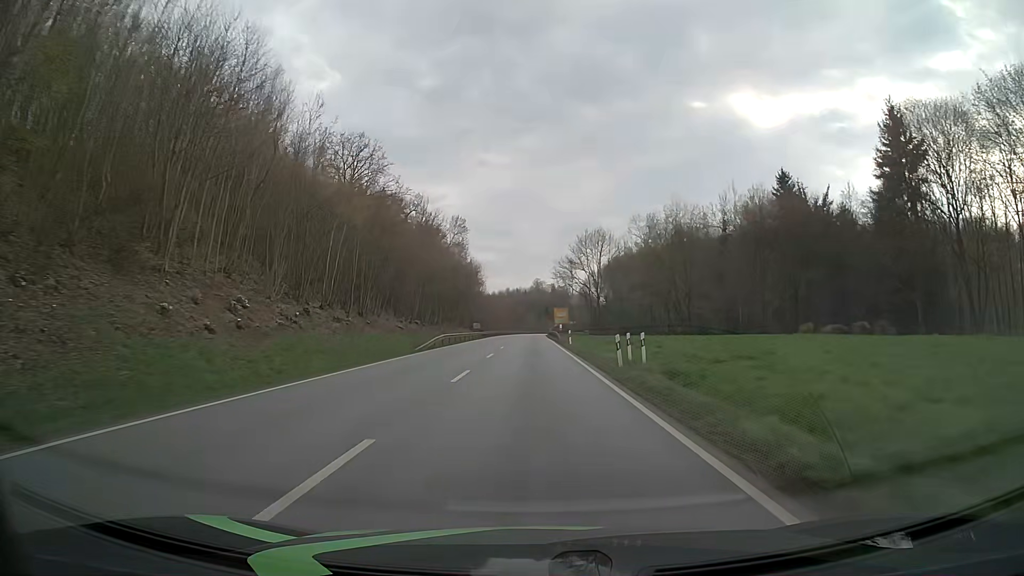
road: primary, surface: asphalt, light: Day
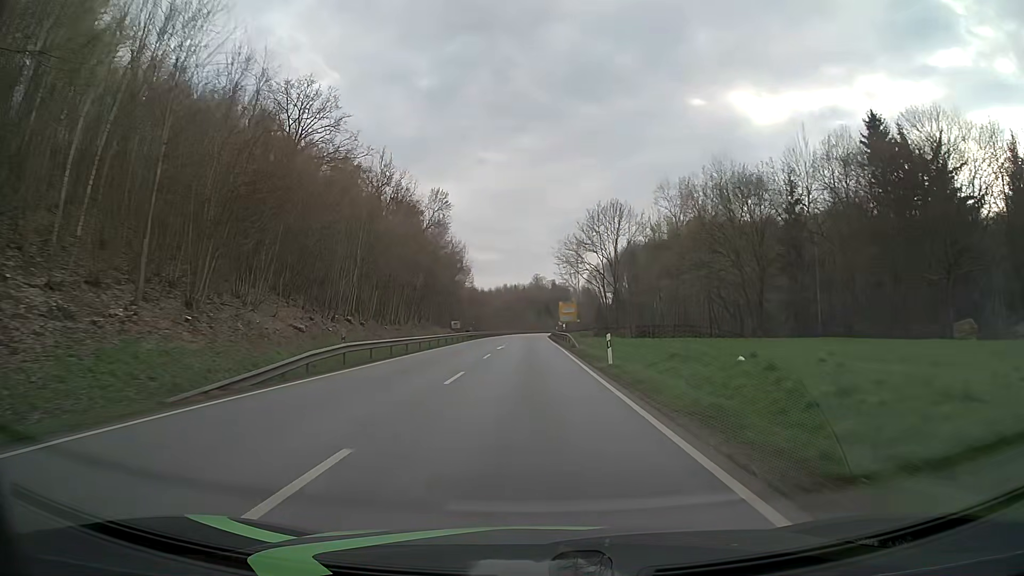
(+0.1, +25.1) m; 0°
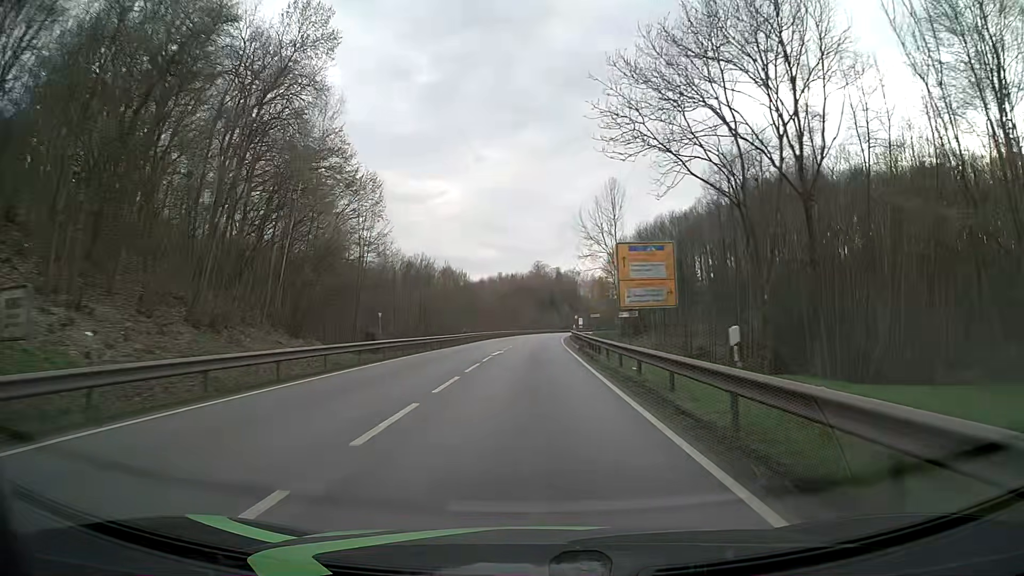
(-0.1, +62.8) m; 0°
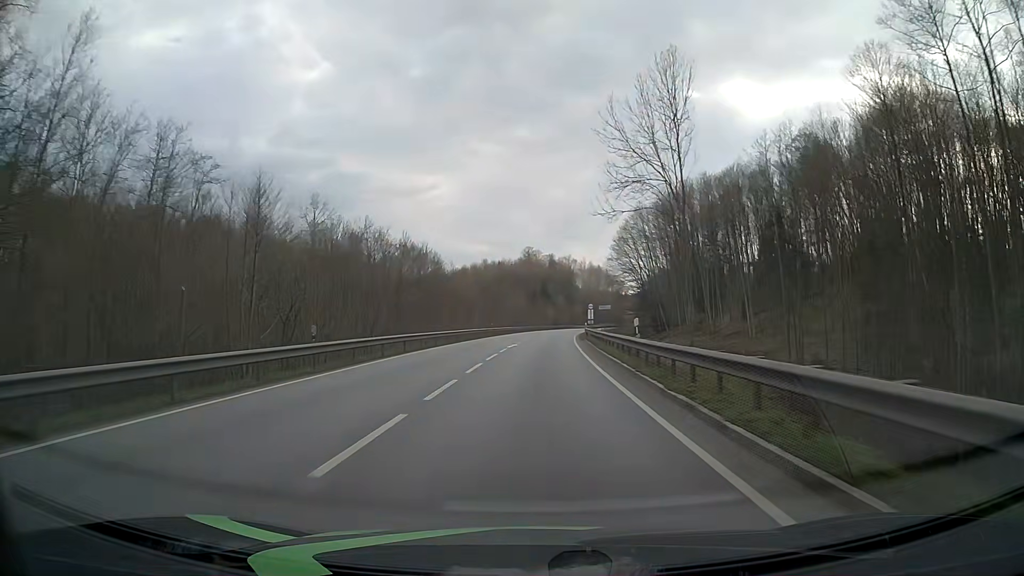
(+0.2, +37.6) m; +1°
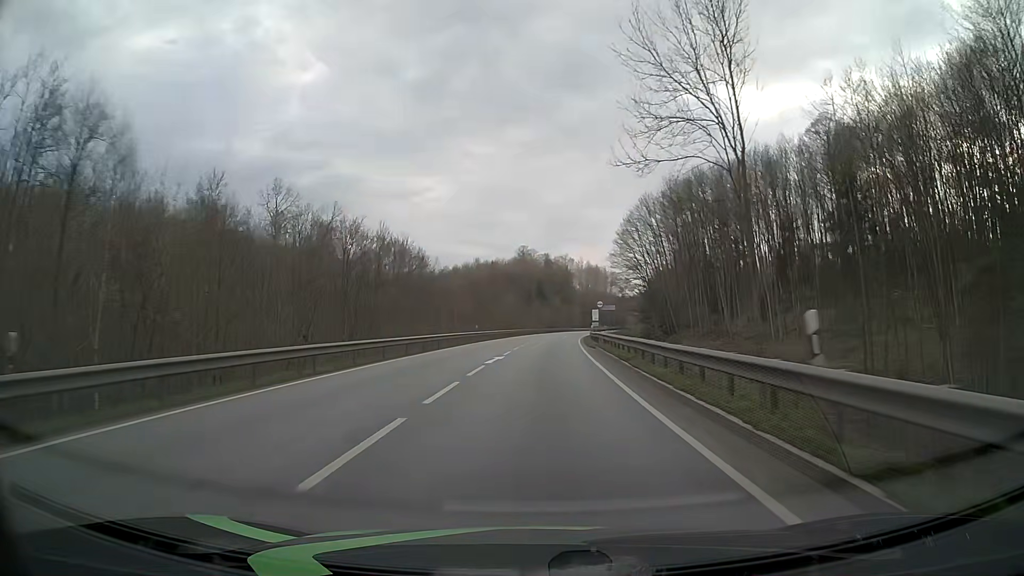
(0.0, +12.6) m; 0°
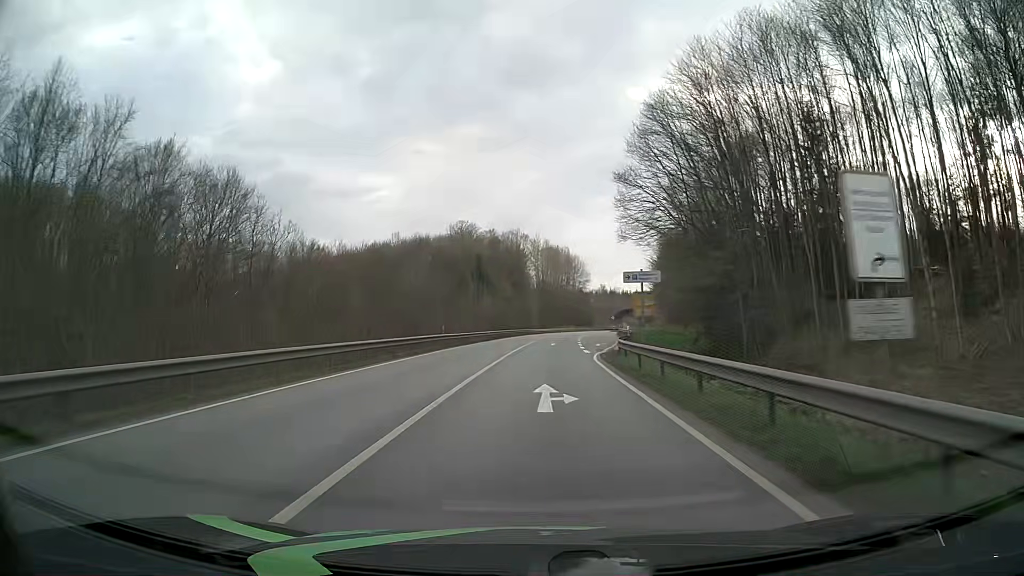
(+2.3, +62.7) m; +4°
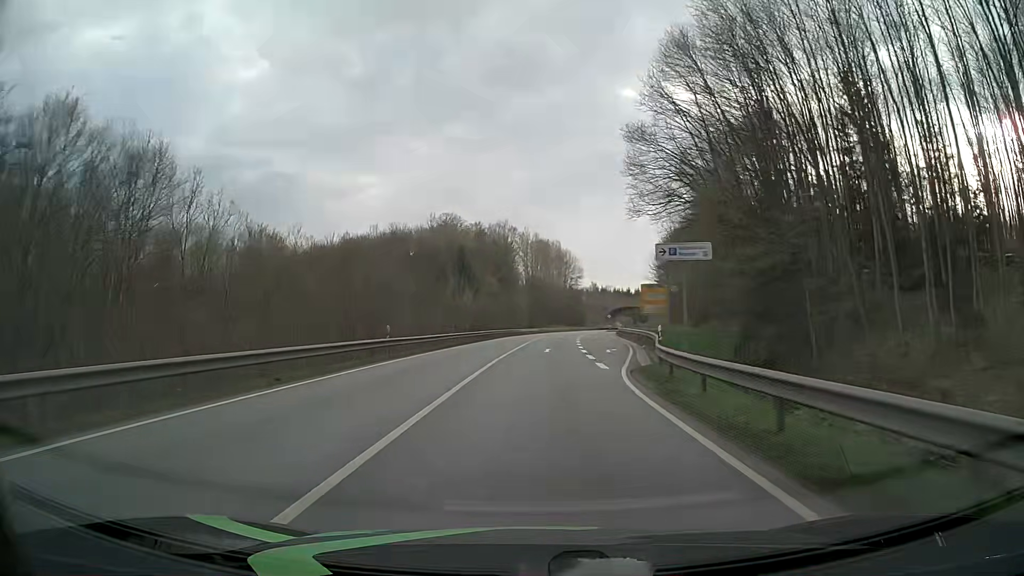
(+0.1, +12.6) m; +1°
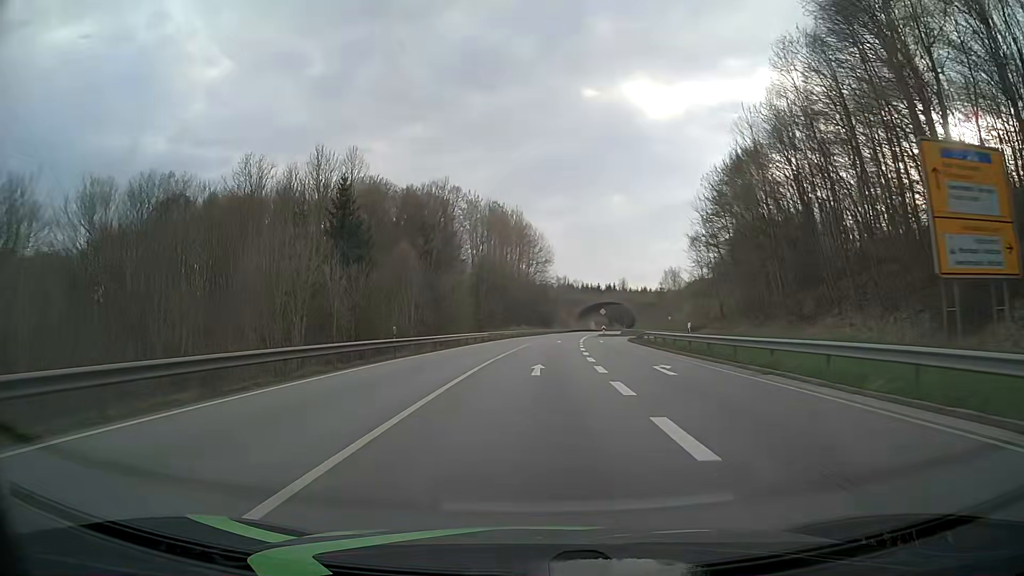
(+1.5, +50.2) m; +4°
(0, +10) (0, +20) (0, +30) (+1, +40) (+1, +50) (+2, +60) (+3, +70) (+4, +80) (+5, +90) (+6, +100) m
